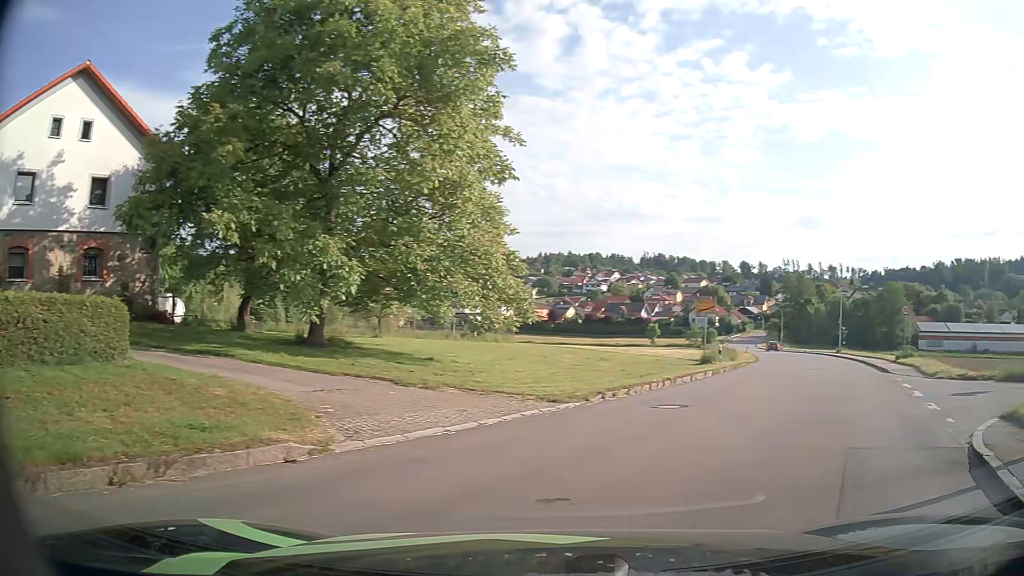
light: Day
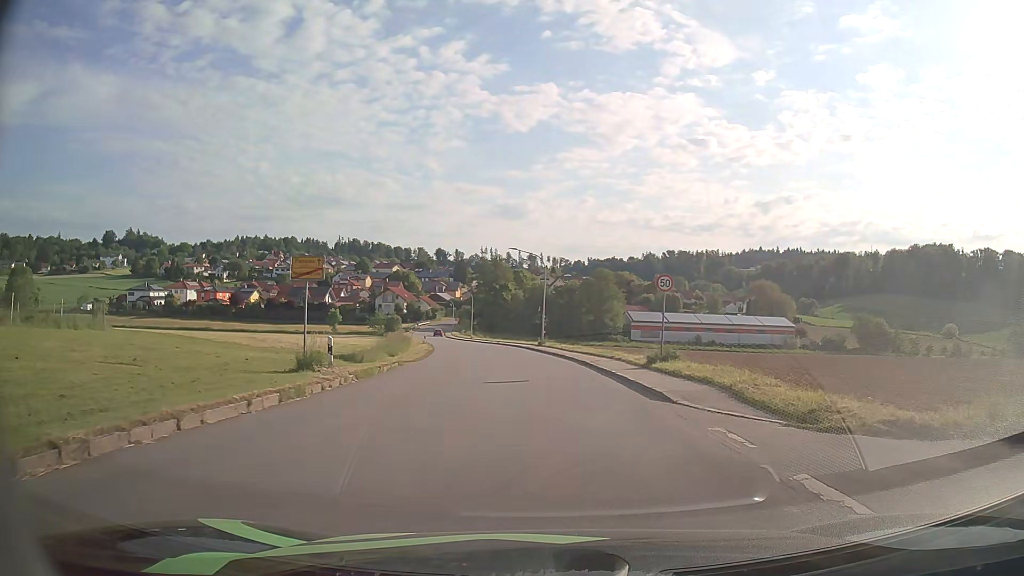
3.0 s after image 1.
(+4.5, +13.8) m; +24°
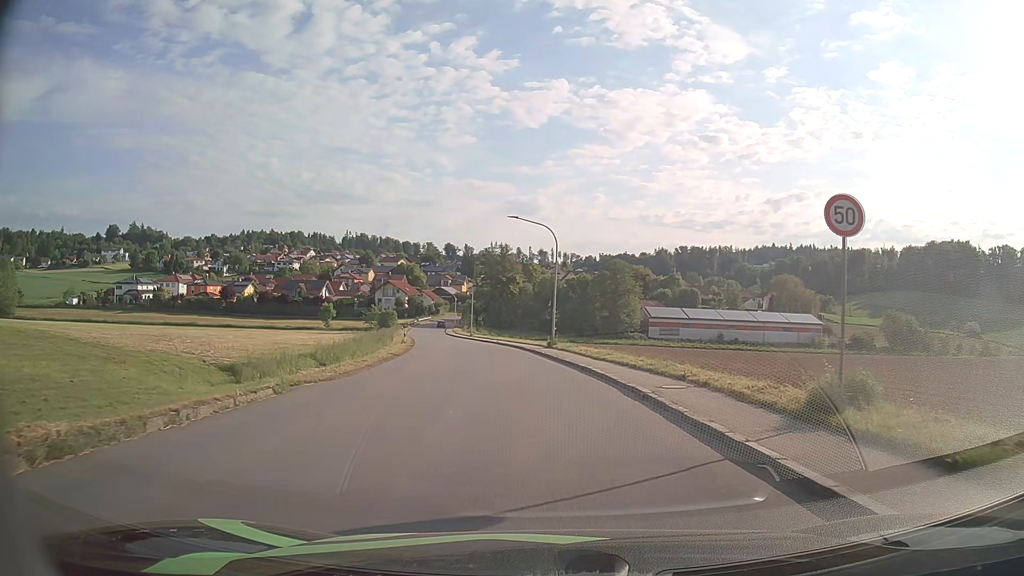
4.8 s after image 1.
(-0.3, +13.4) m; -2°
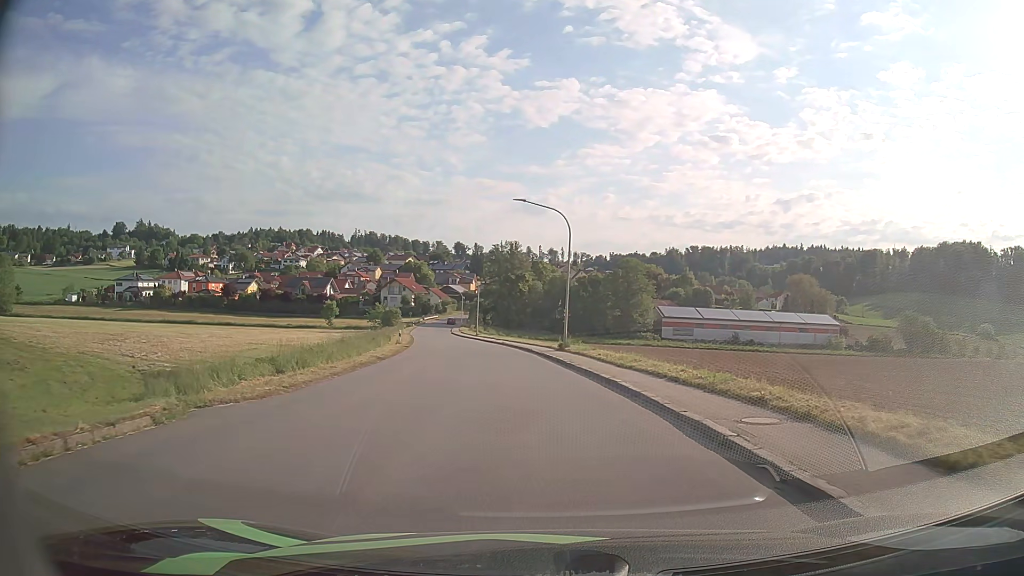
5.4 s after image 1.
(0.0, +5.1) m; -1°
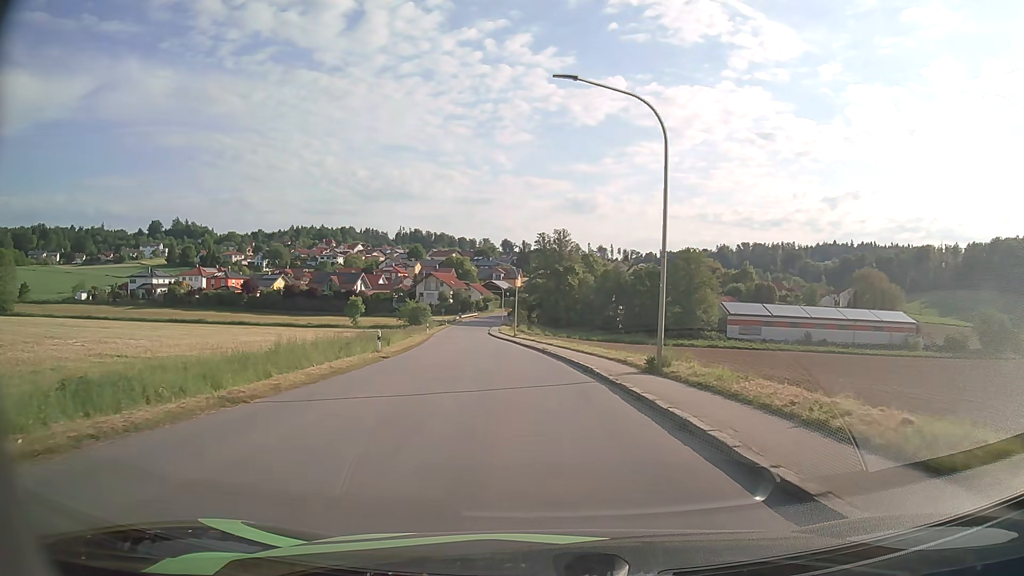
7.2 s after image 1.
(-0.6, +16.8) m; -4°
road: tertiary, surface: asphalt
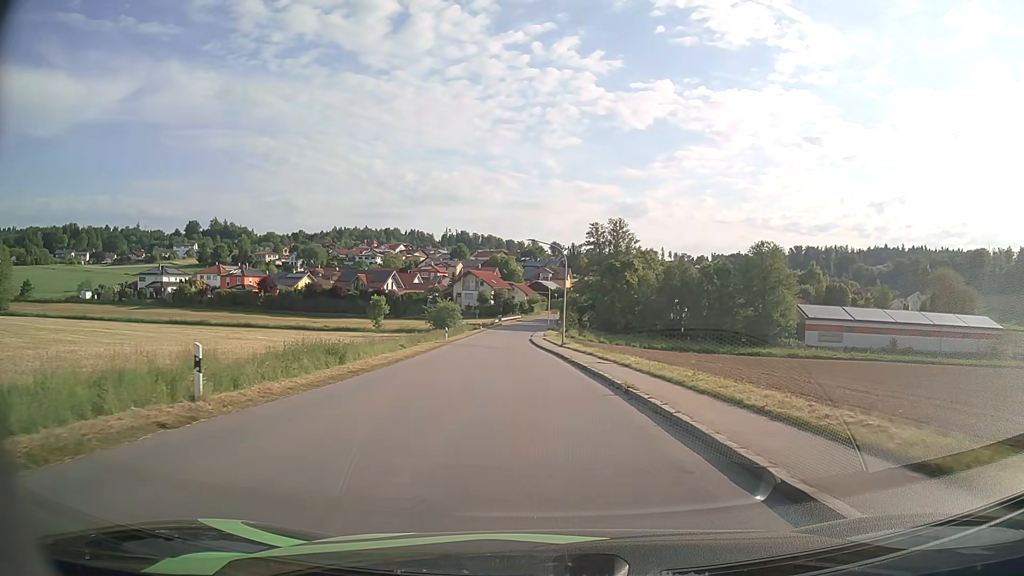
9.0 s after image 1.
(-0.7, +18.7) m; -4°
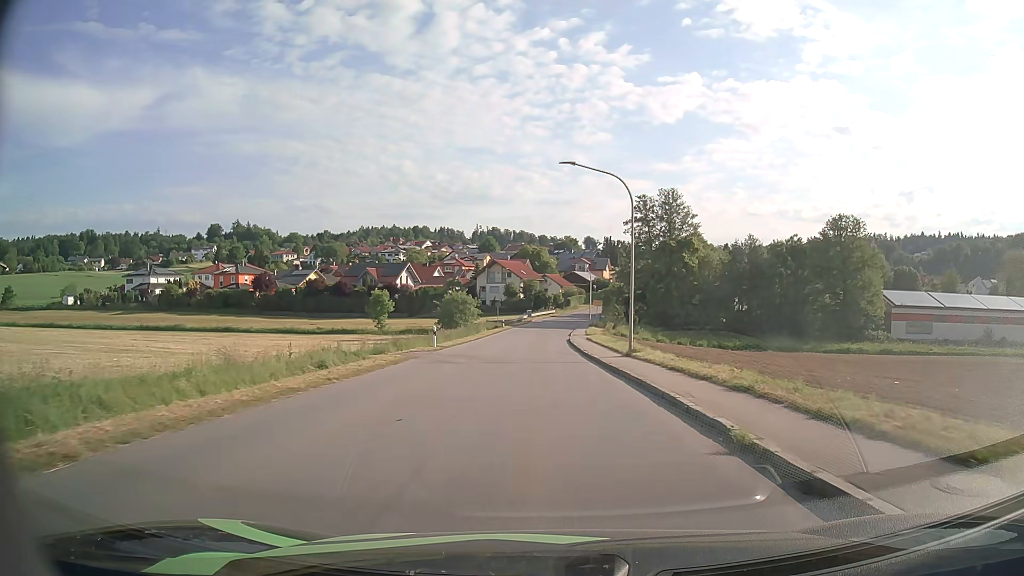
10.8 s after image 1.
(-0.7, +21.3) m; -3°
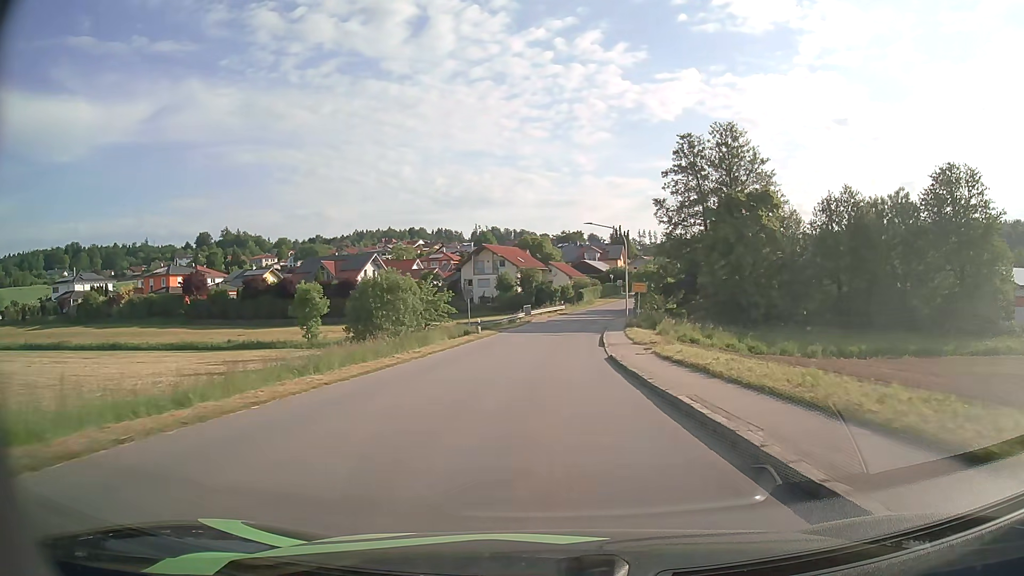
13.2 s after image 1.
(-0.4, +30.9) m; 0°
(0, +10) (0, +20) (+1, +30) (+1, +40) (+2, +50) (+3, +60) (+5, +70) (+8, +79) (+10, +89) (+14, +98) m
